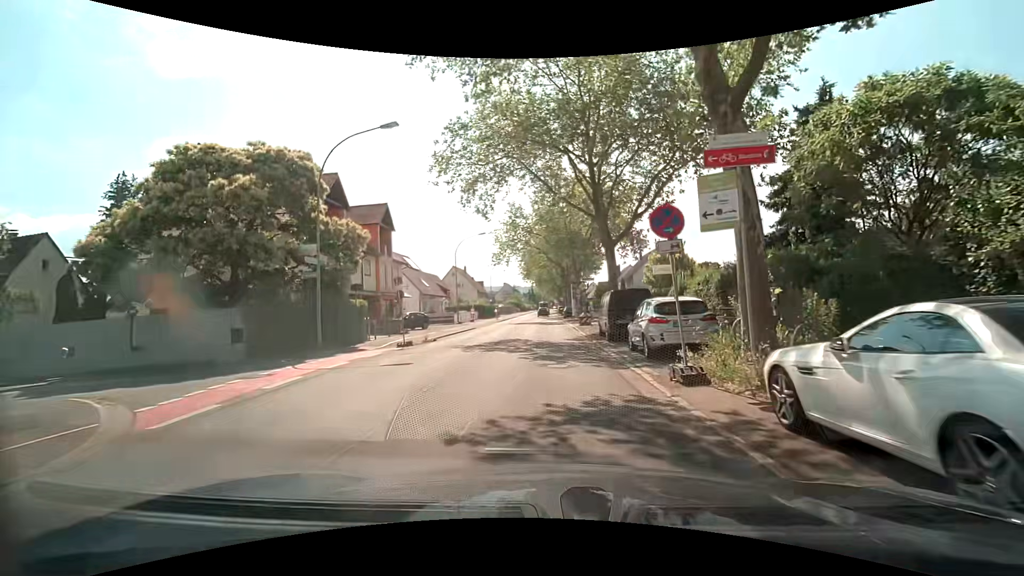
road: secondary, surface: asphalt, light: Day
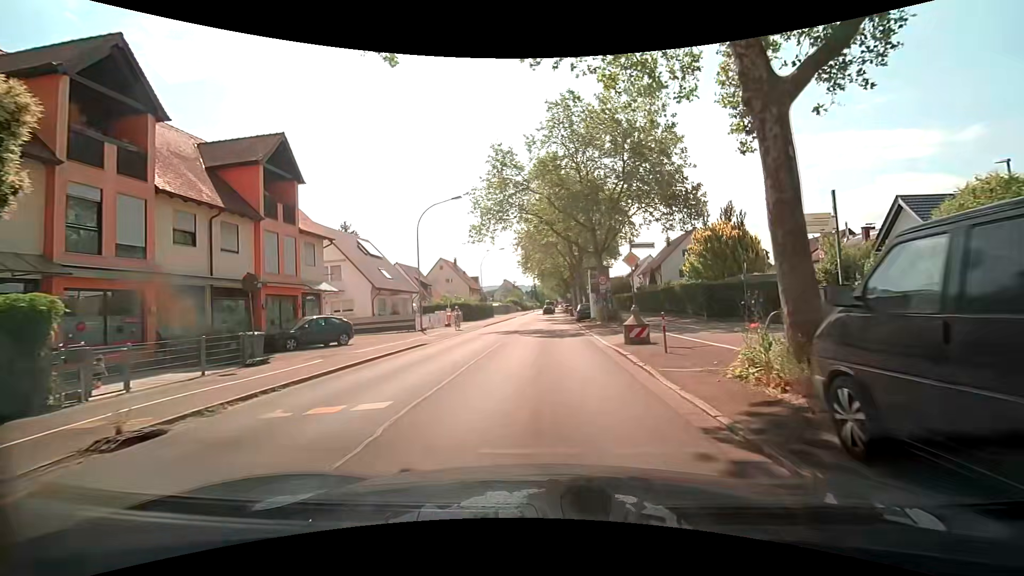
(+0.1, +17.7) m; 0°
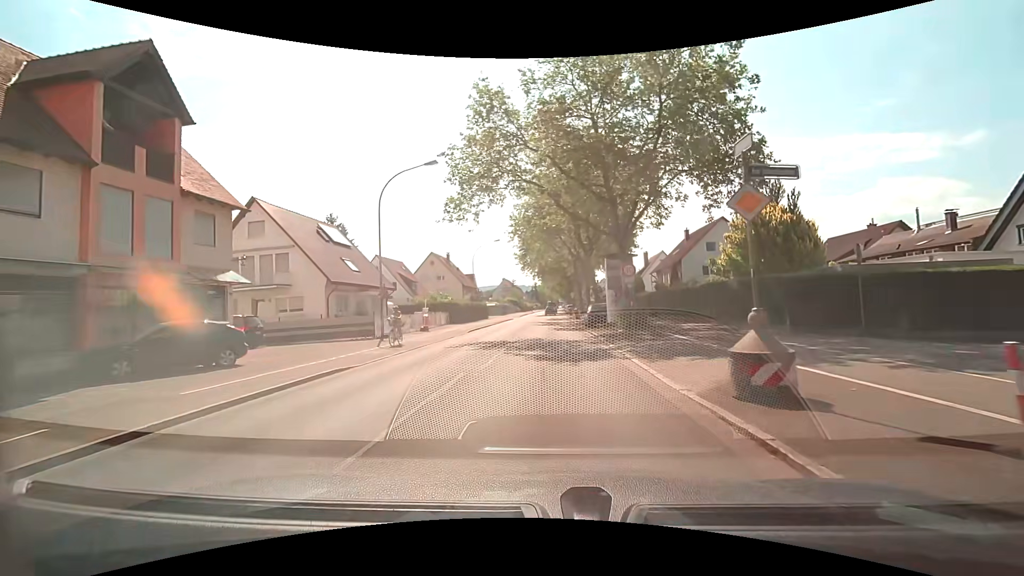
(0.0, +9.1) m; 0°
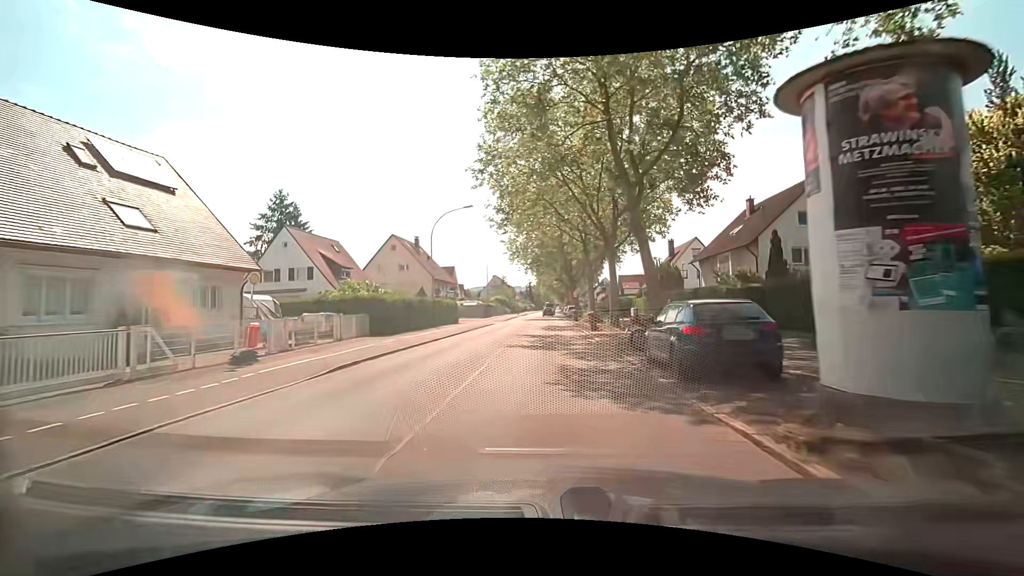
(+0.2, +21.2) m; +1°
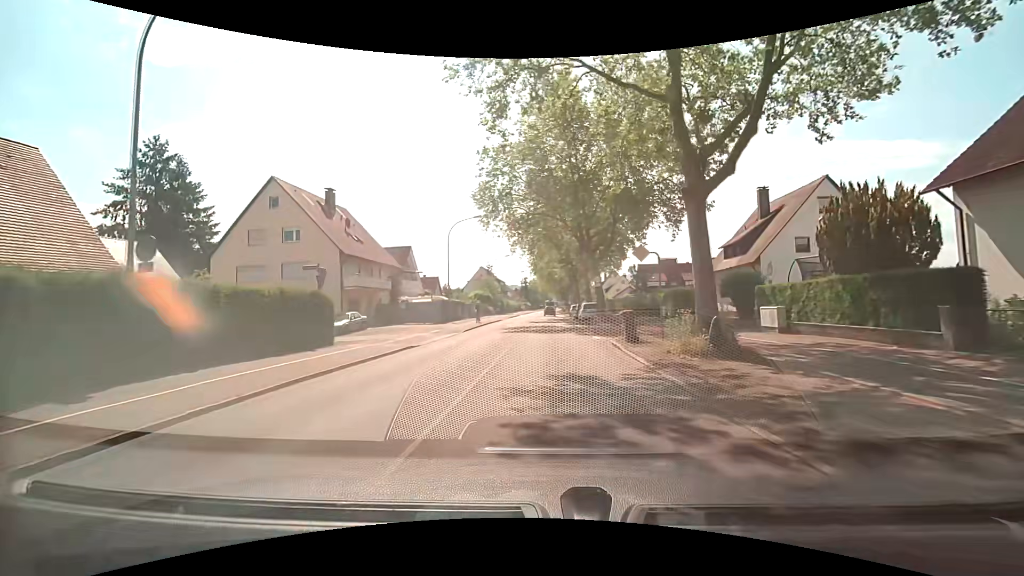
(0.0, +30.2) m; 0°
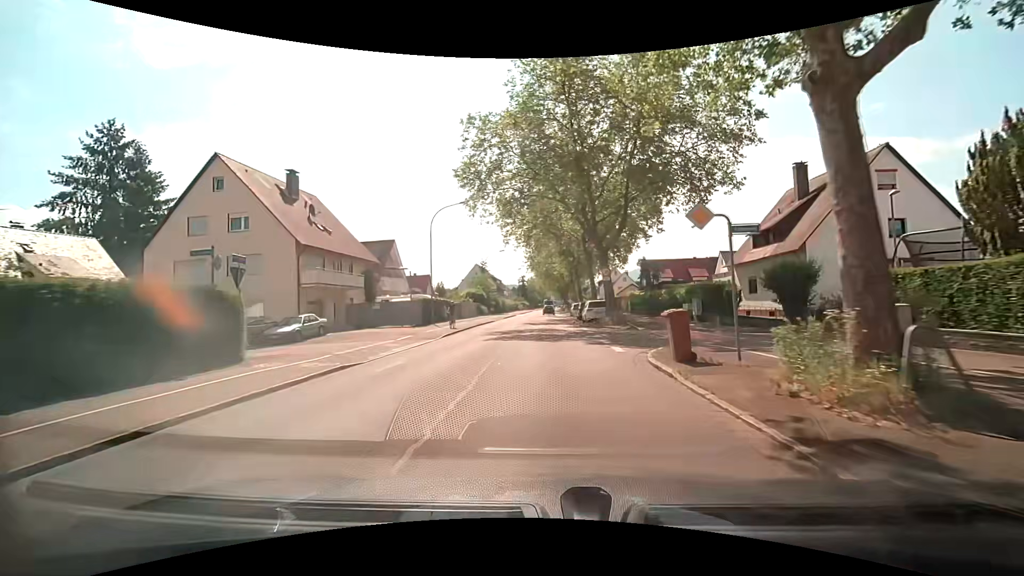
(0.0, +6.4) m; +1°
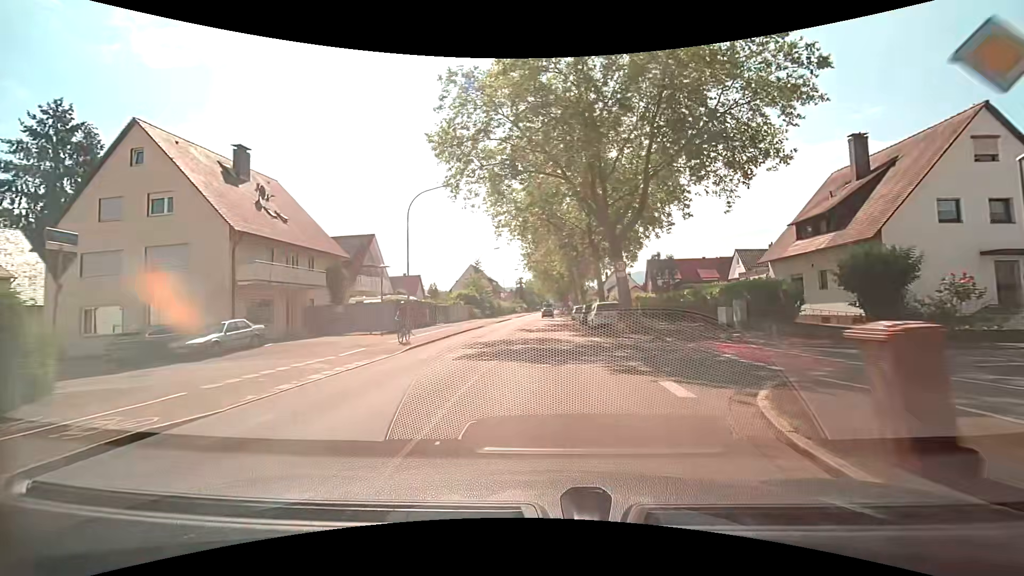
(0.0, +6.6) m; 0°
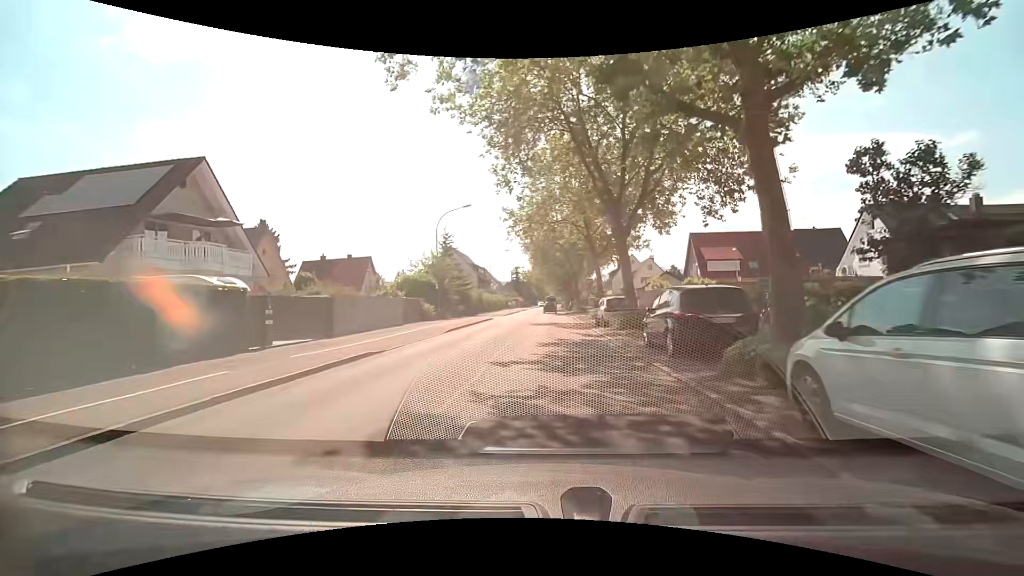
(+0.1, +26.5) m; +1°
